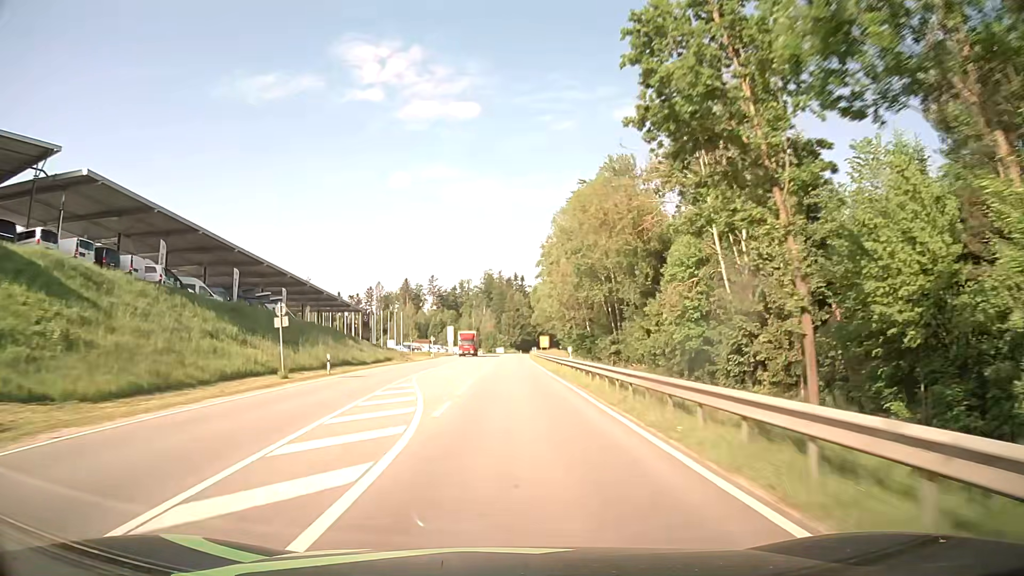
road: secondary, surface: asphalt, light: Day
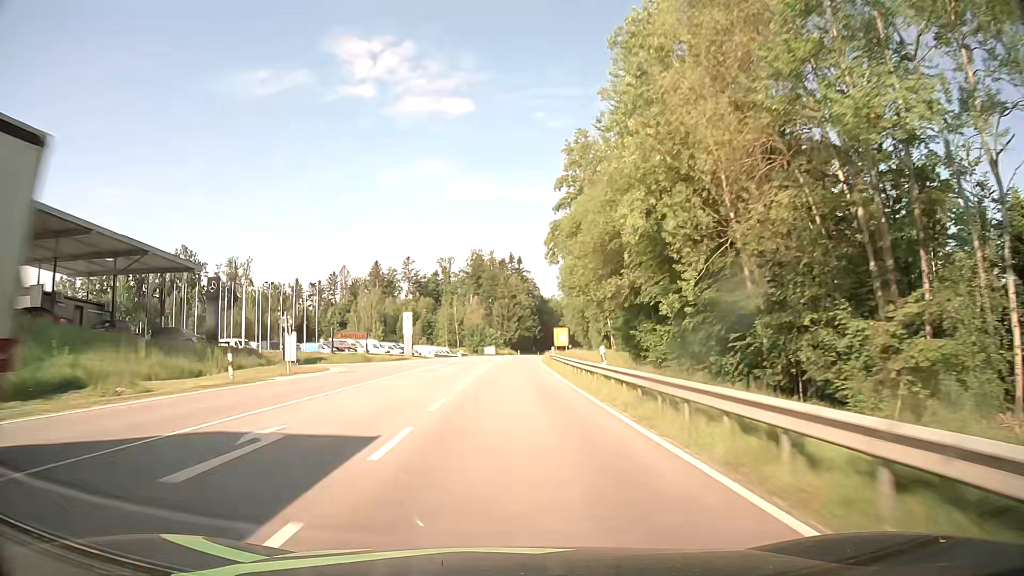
(+0.1, +59.9) m; 0°
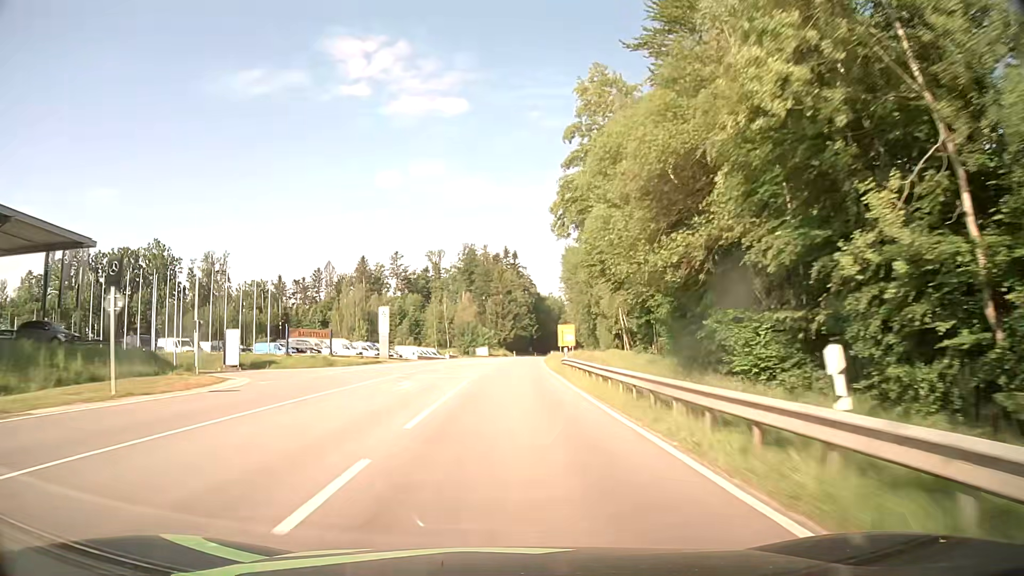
(+0.1, +15.3) m; 0°
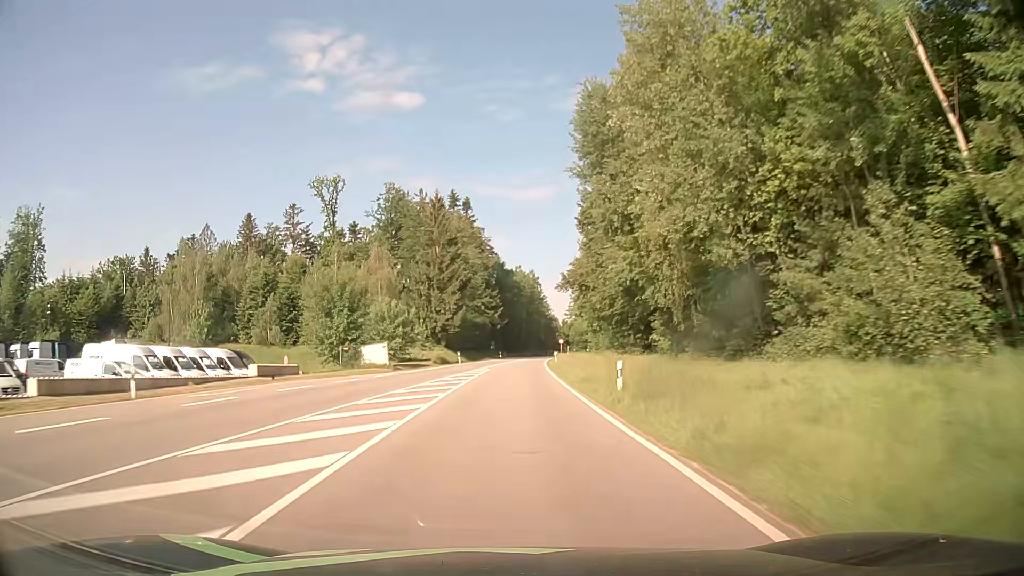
(+2.3, +77.5) m; +4°
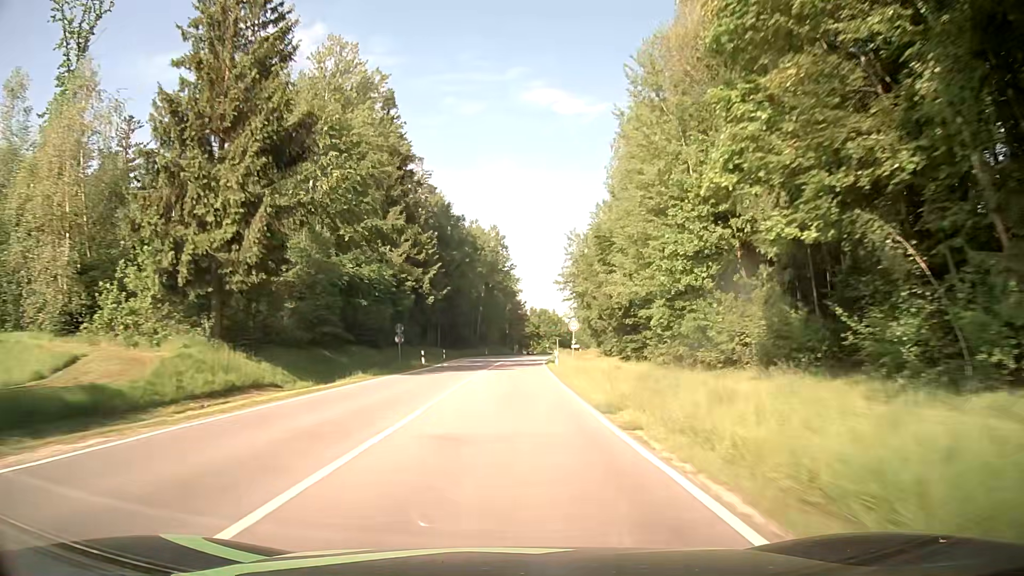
(+1.8, +62.7) m; +3°
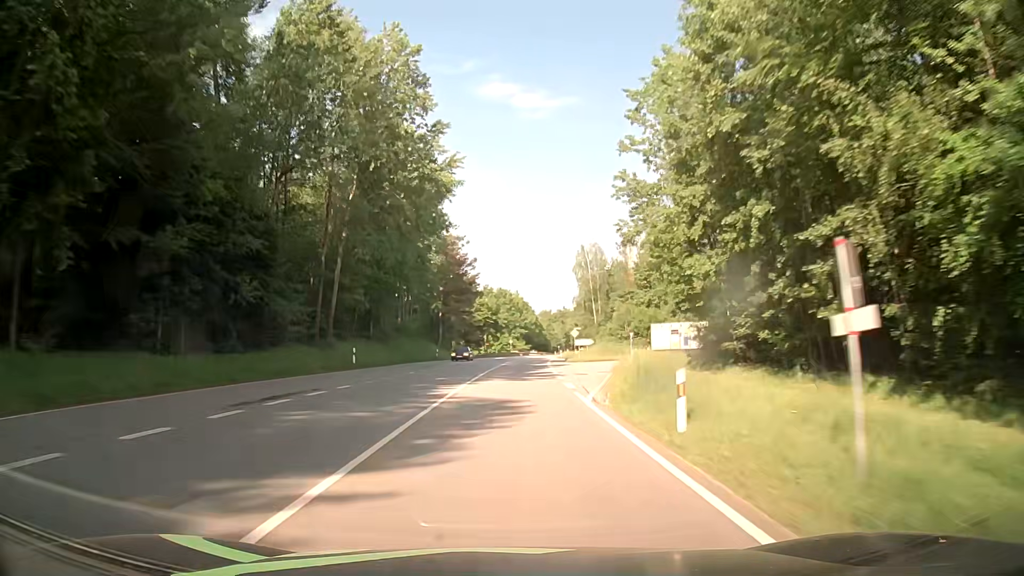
(+3.0, +78.9) m; +4°
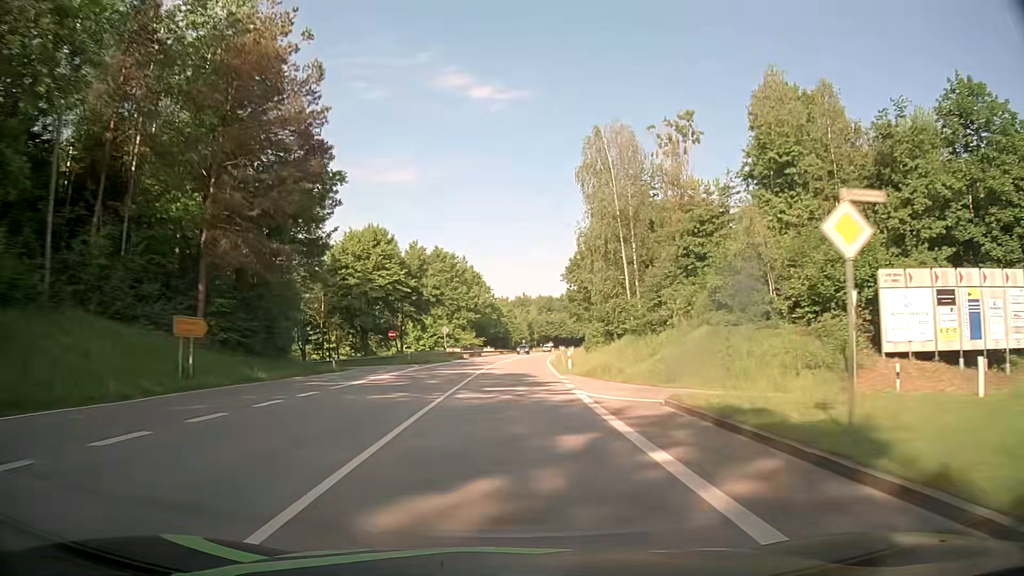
(+2.1, +63.3) m; +4°
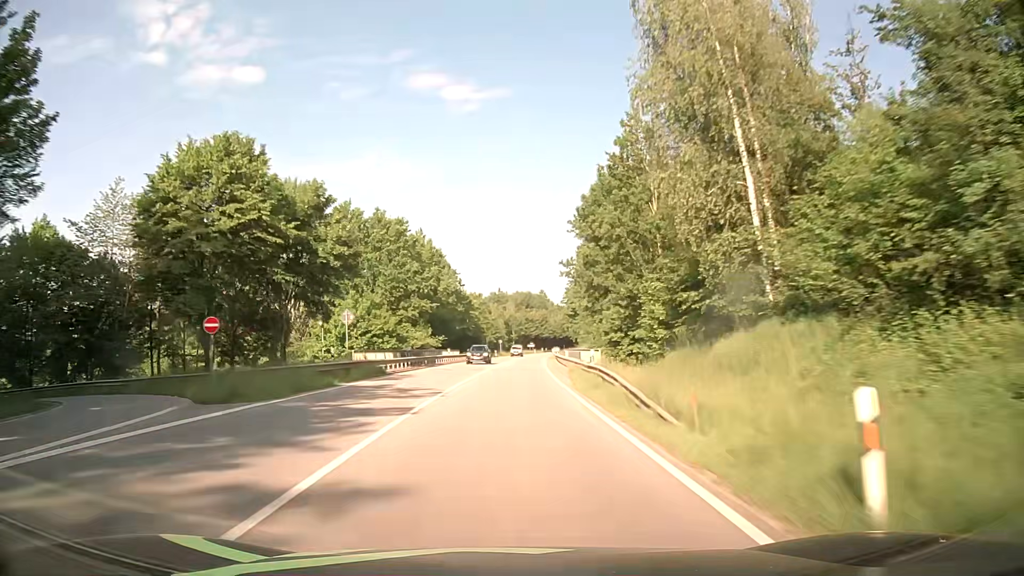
(+0.7, +31.8) m; +2°
(0, +10) (0, +20) (+1, +30) (+1, +40) (+1, +50) (+2, +60) (+2, +70) (+3, +80) (+4, +90) (+5, +100) m
